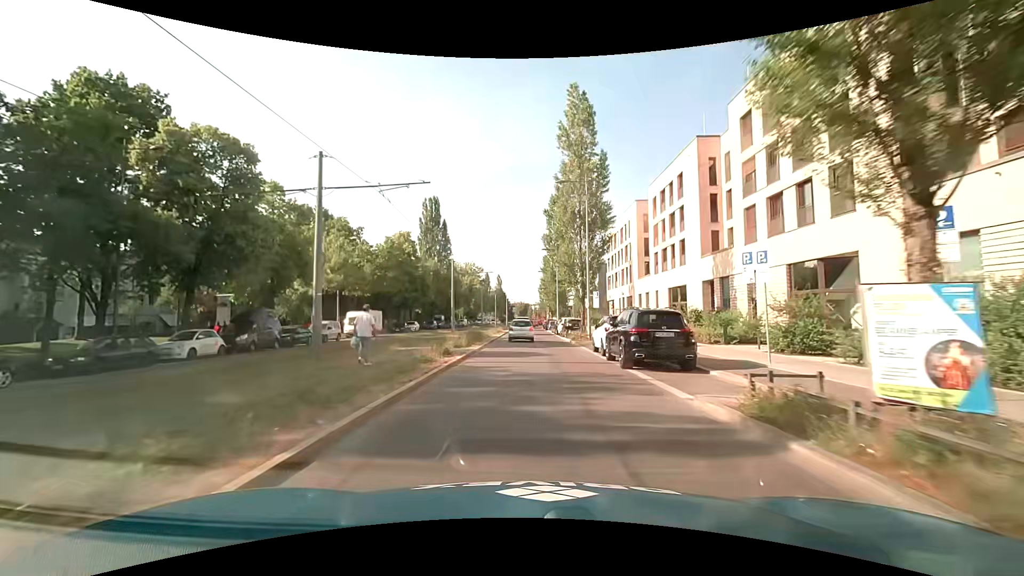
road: secondary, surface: asphalt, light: Day
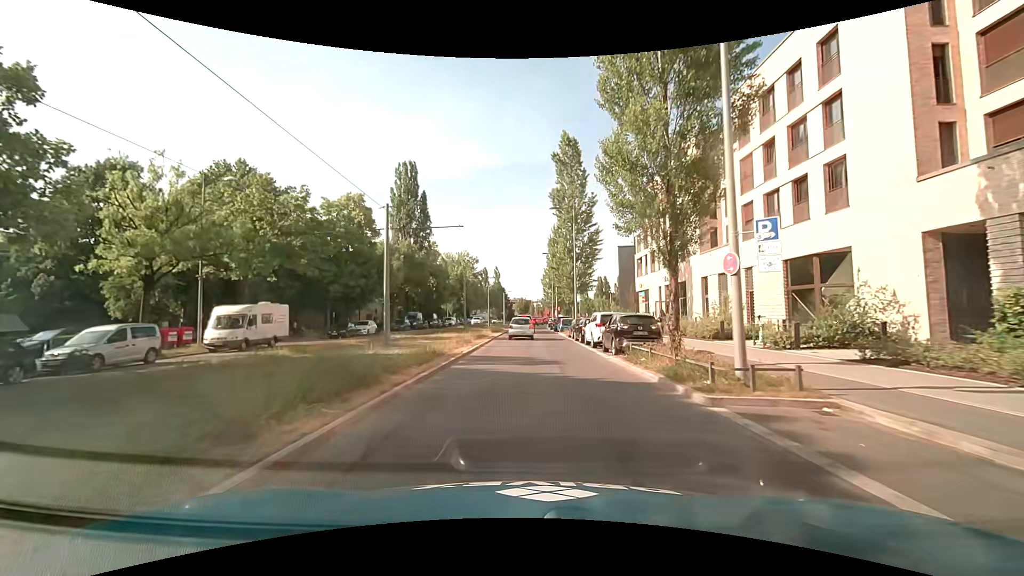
(-0.1, +22.1) m; -1°
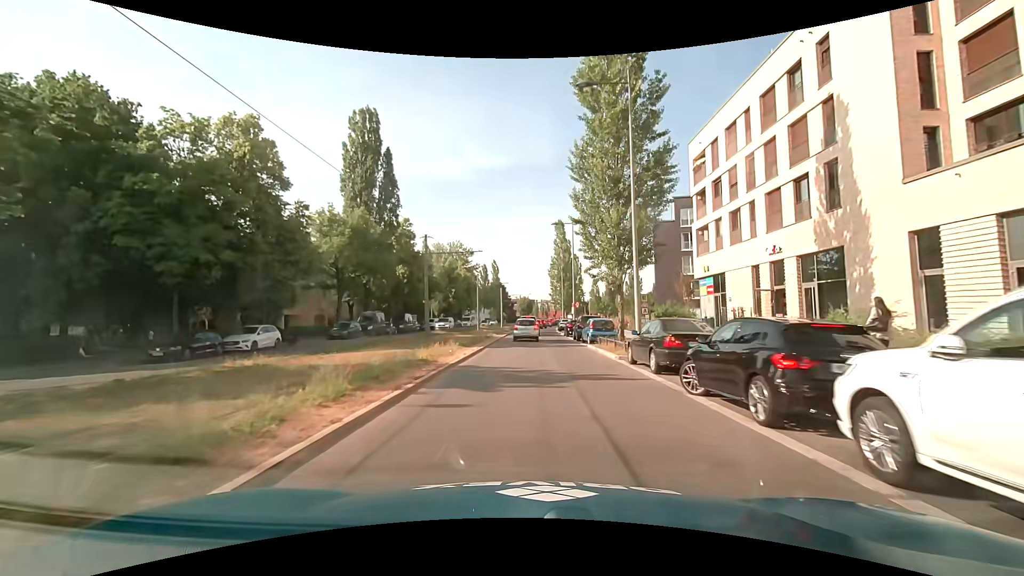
(0.0, +21.7) m; 0°
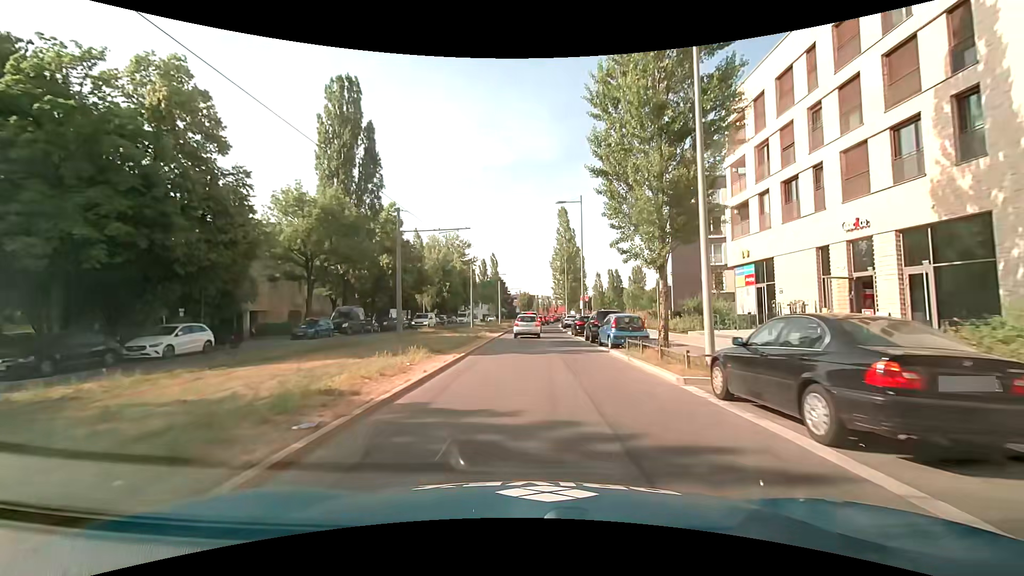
(0.0, +6.9) m; 0°
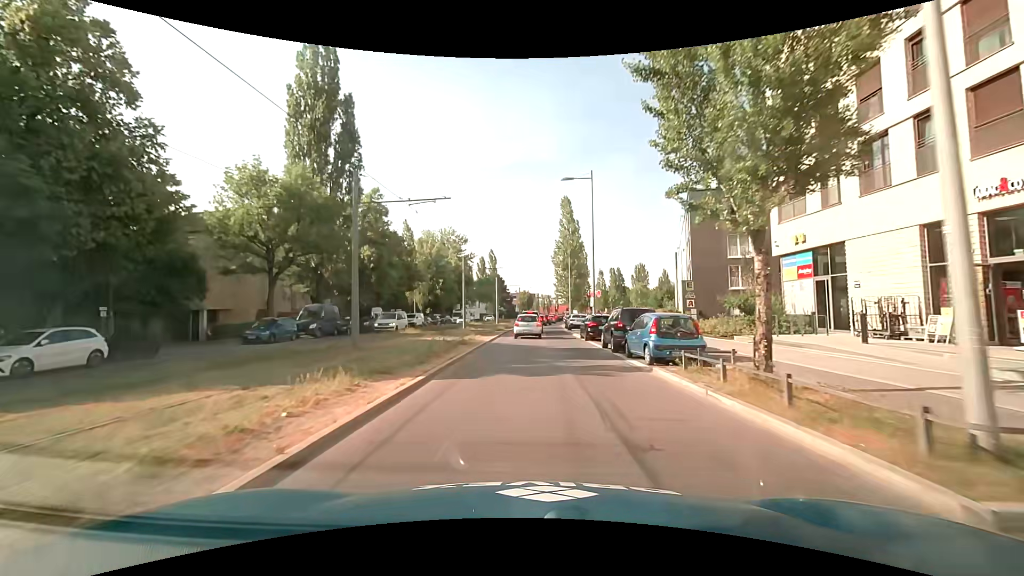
(0.0, +6.4) m; 0°
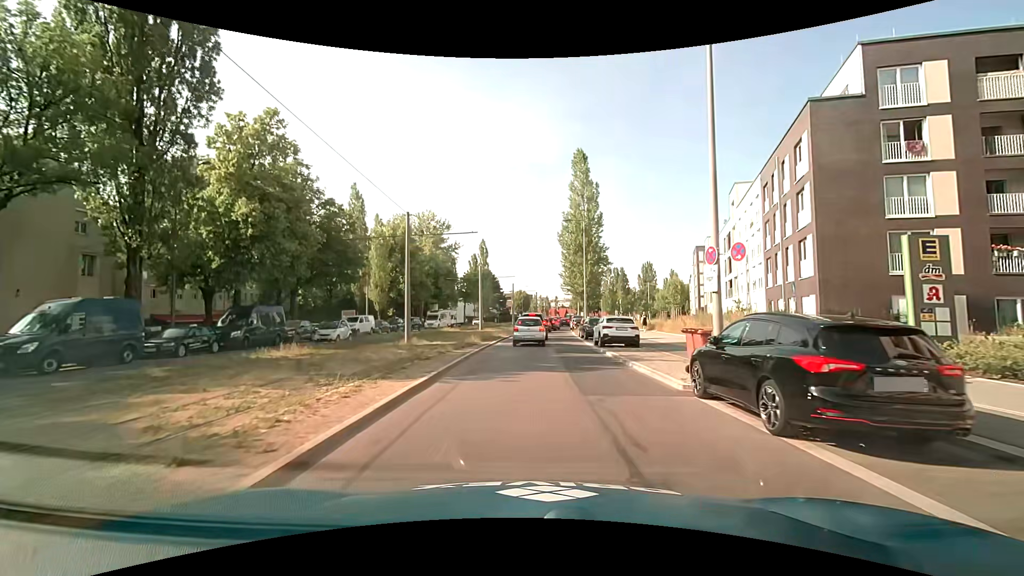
(+0.1, +20.7) m; 0°
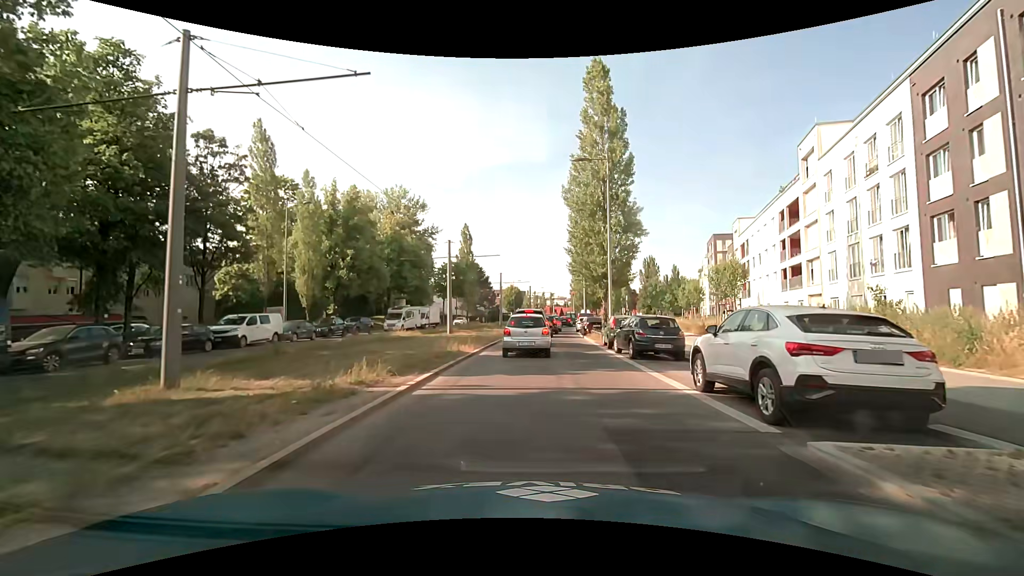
(+0.2, +16.8) m; +1°
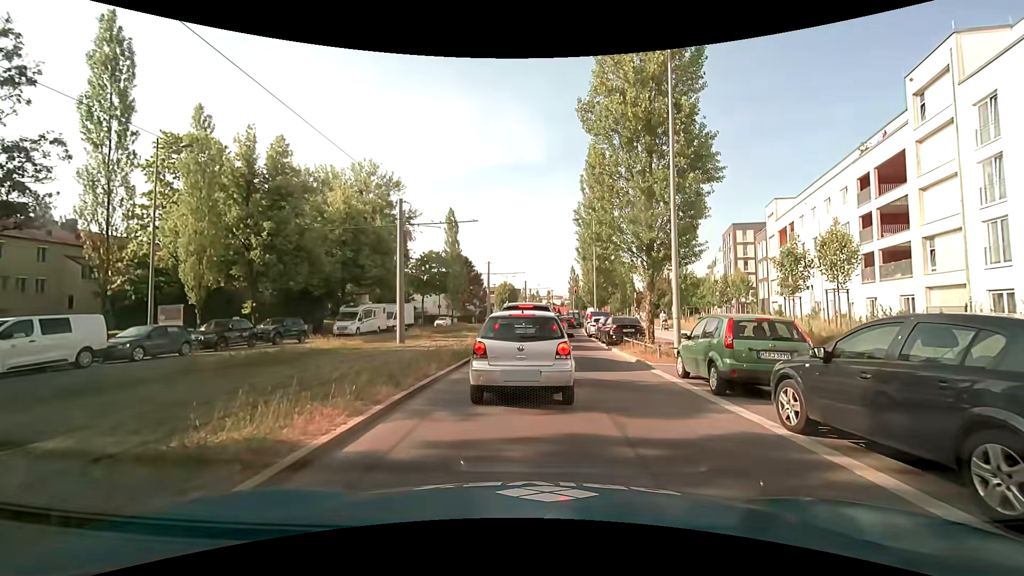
(0.0, +12.5) m; 0°
